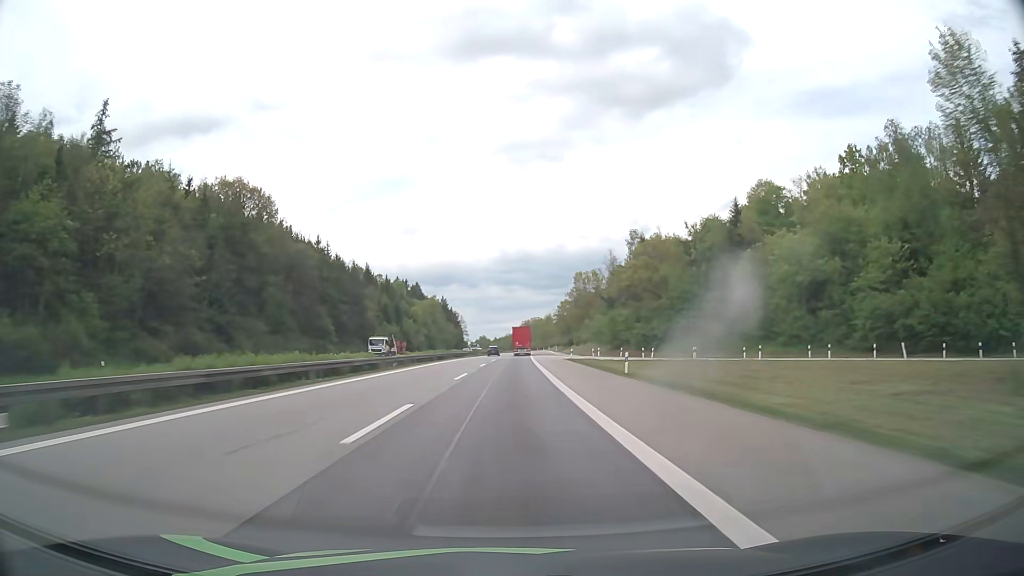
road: motorway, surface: asphalt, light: Day
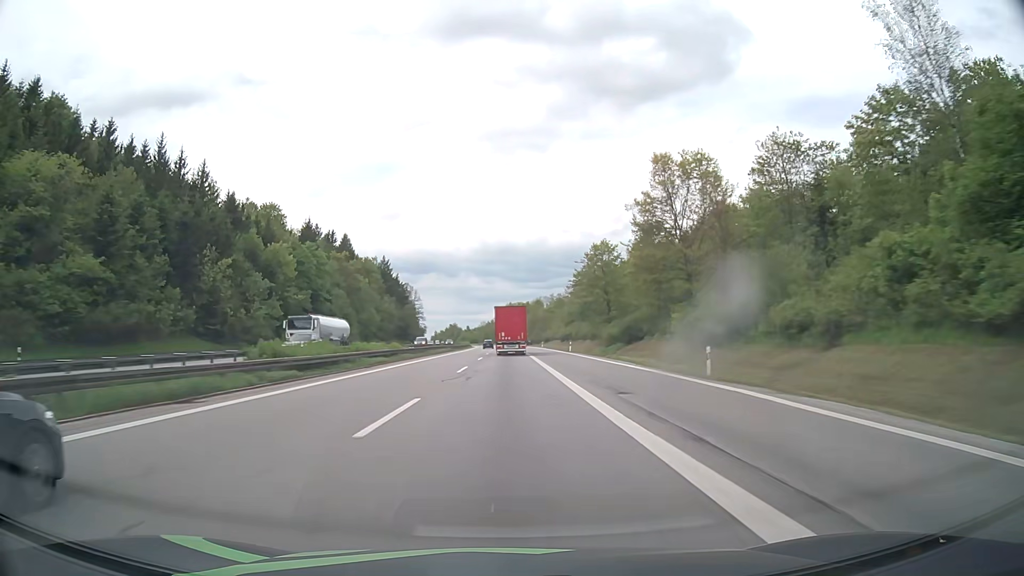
(+1.9, +108.0) m; +2°
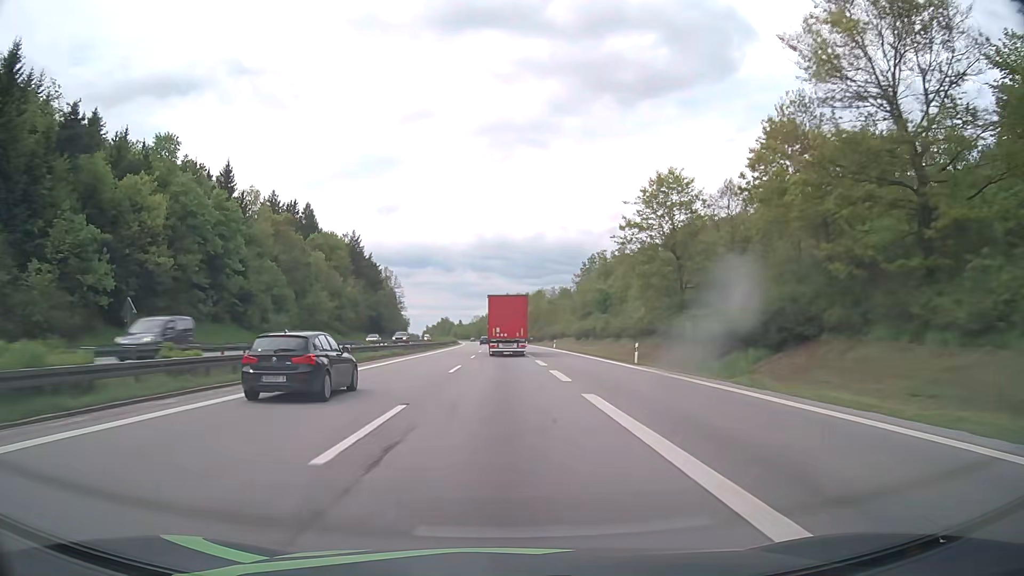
(+0.1, +38.4) m; 0°
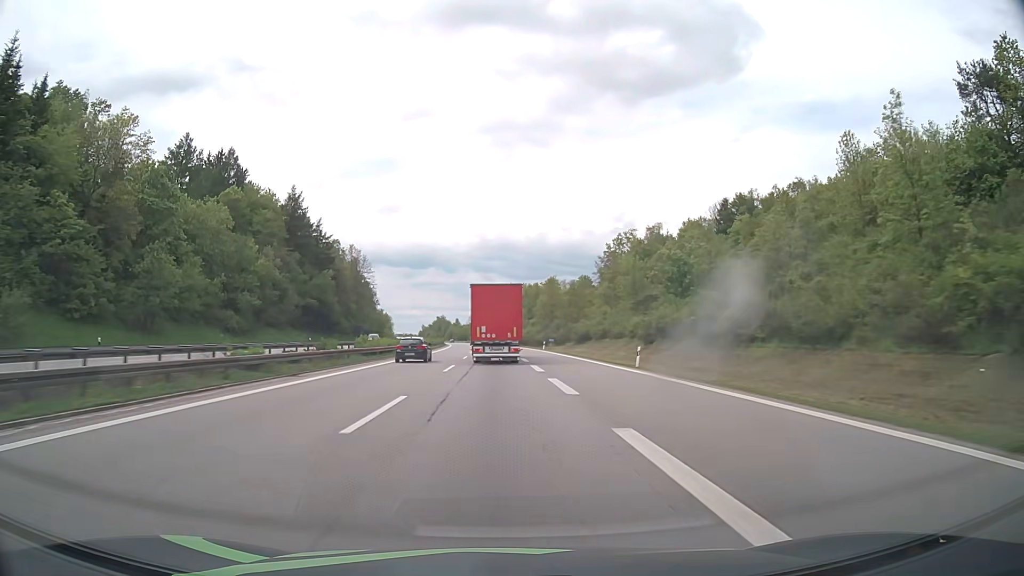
(0.0, +51.3) m; 0°
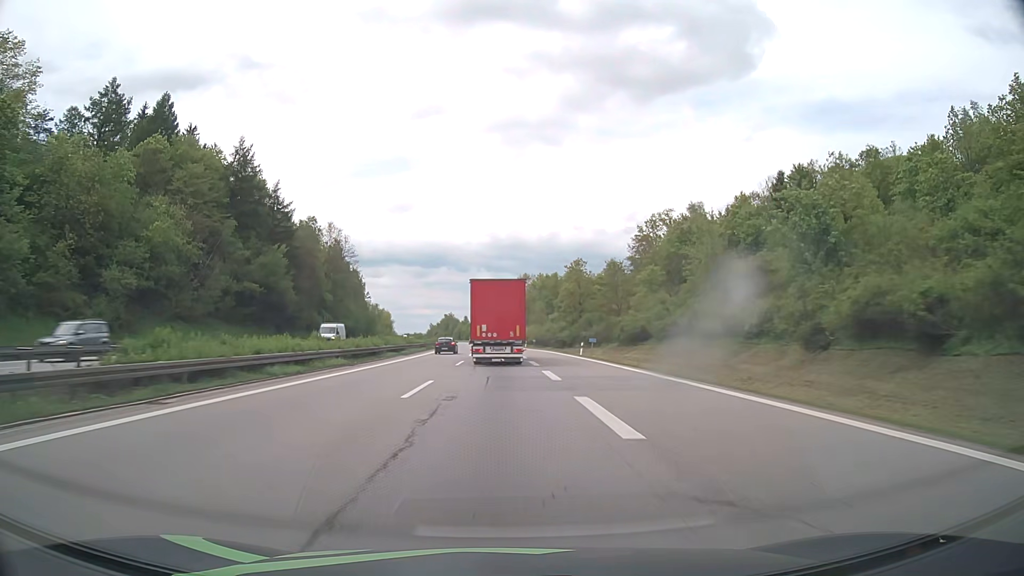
(-0.2, +30.0) m; -1°
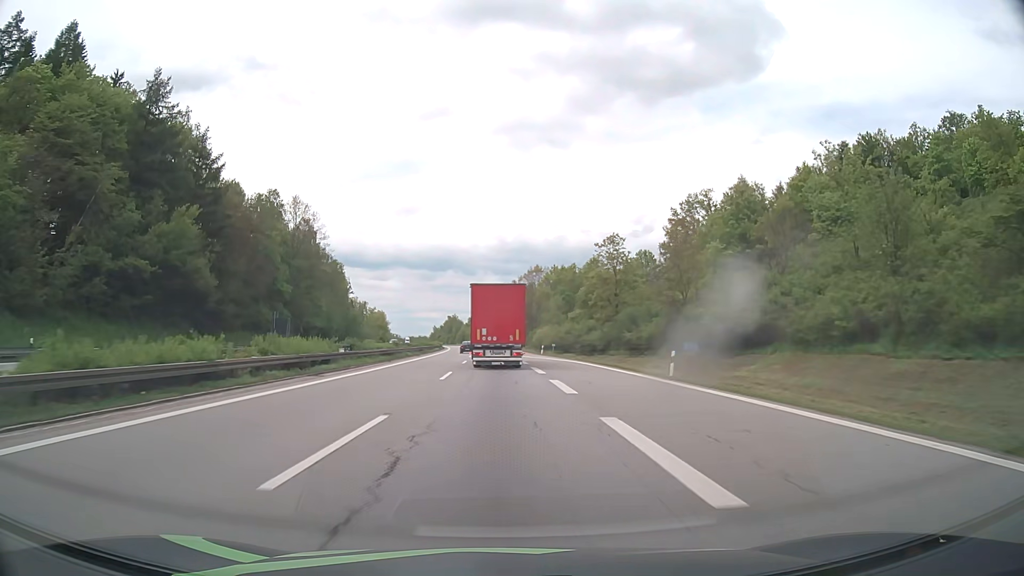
(-0.1, +27.1) m; -1°
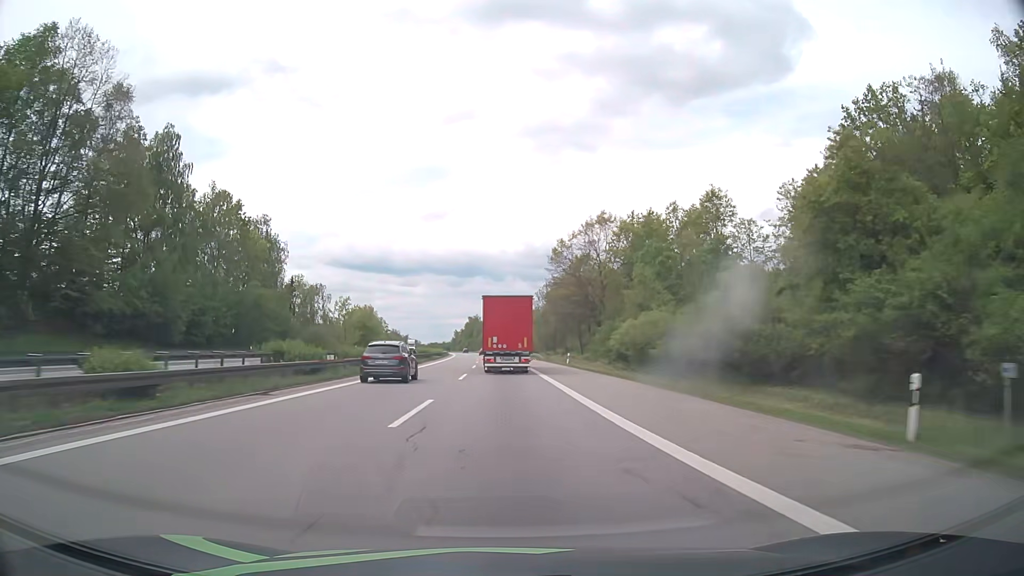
(-1.4, +67.8) m; -2°
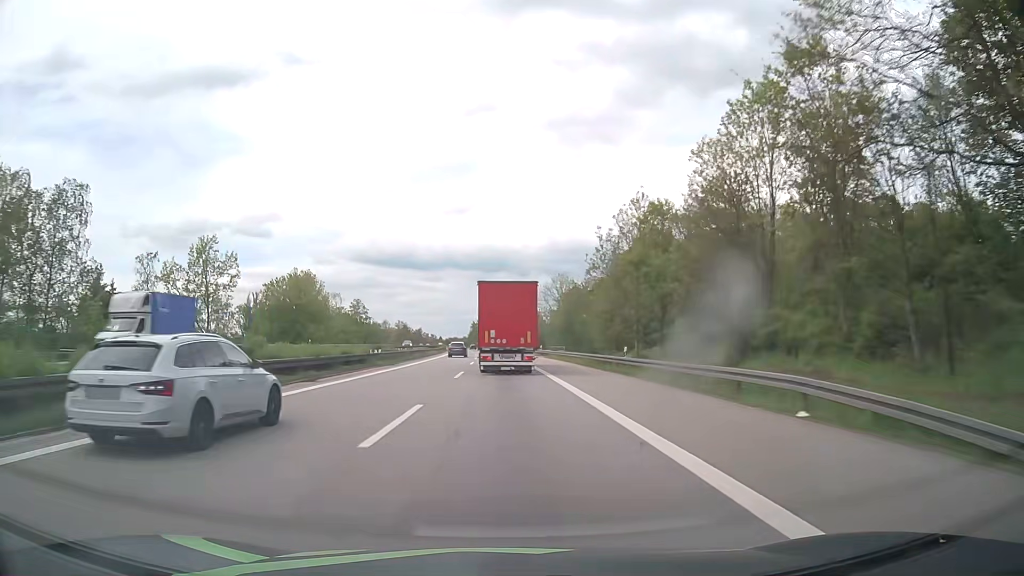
(-1.3, +75.8) m; -2°
(0, +10) (0, +20) (0, +30) (0, +40) (-1, +50) (-1, +60) (-1, +70) (-2, +80) (-2, +90) (-3, +100) m
